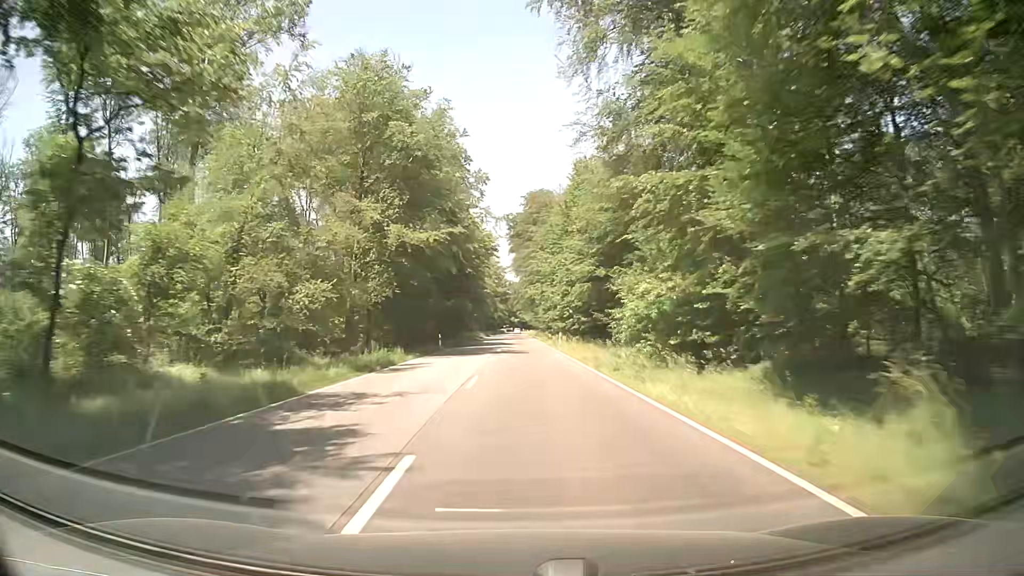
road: secondary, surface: asphalt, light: Day
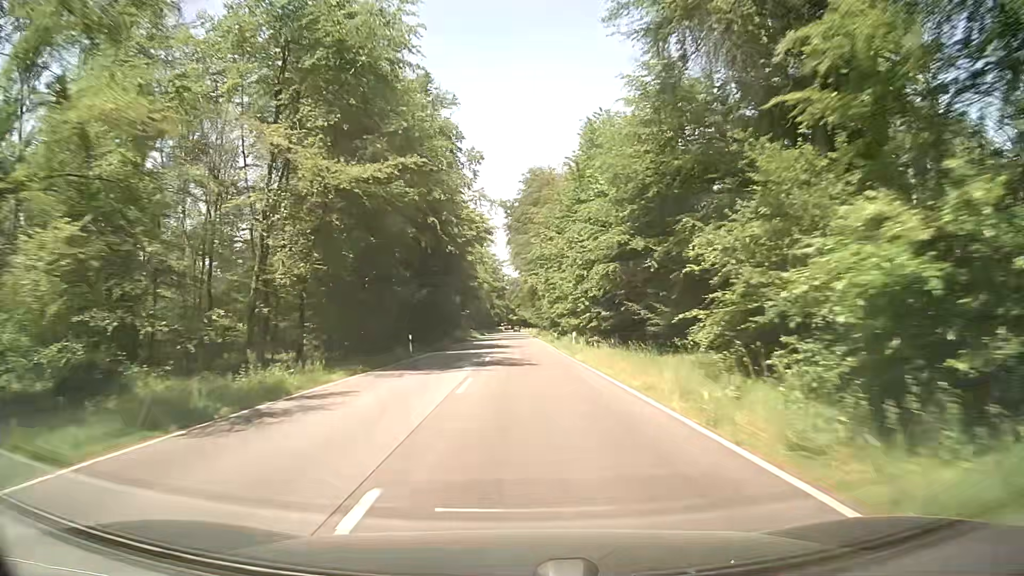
(0.0, +13.4) m; 0°
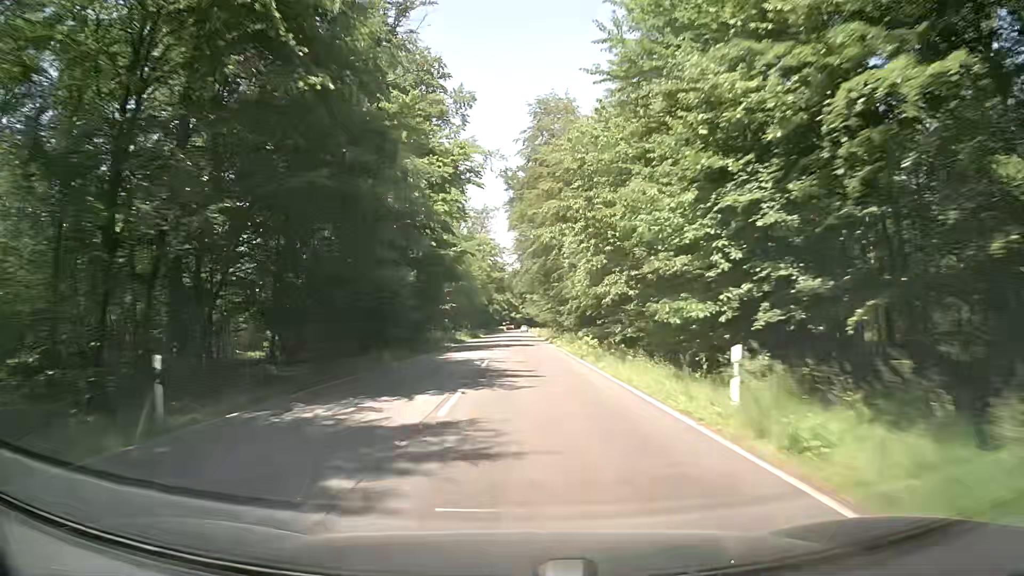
(0.0, +27.4) m; 0°
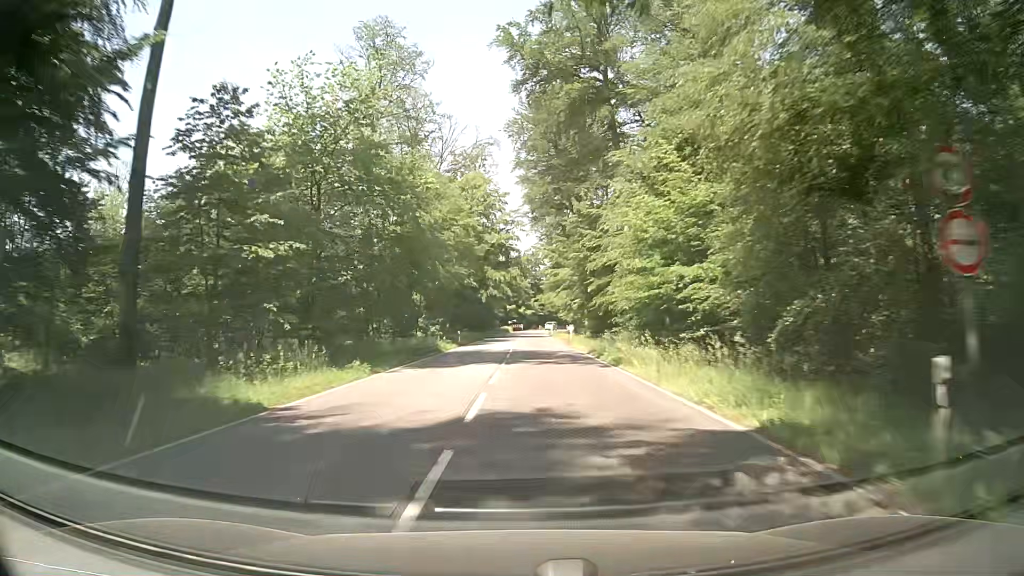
(+0.1, +54.5) m; 0°
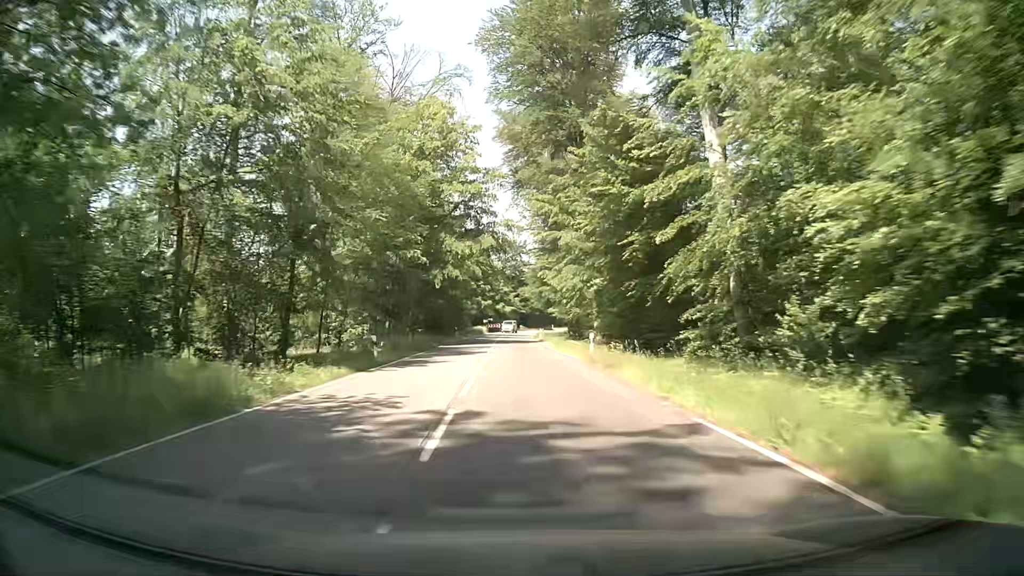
(+0.3, +26.7) m; +1°
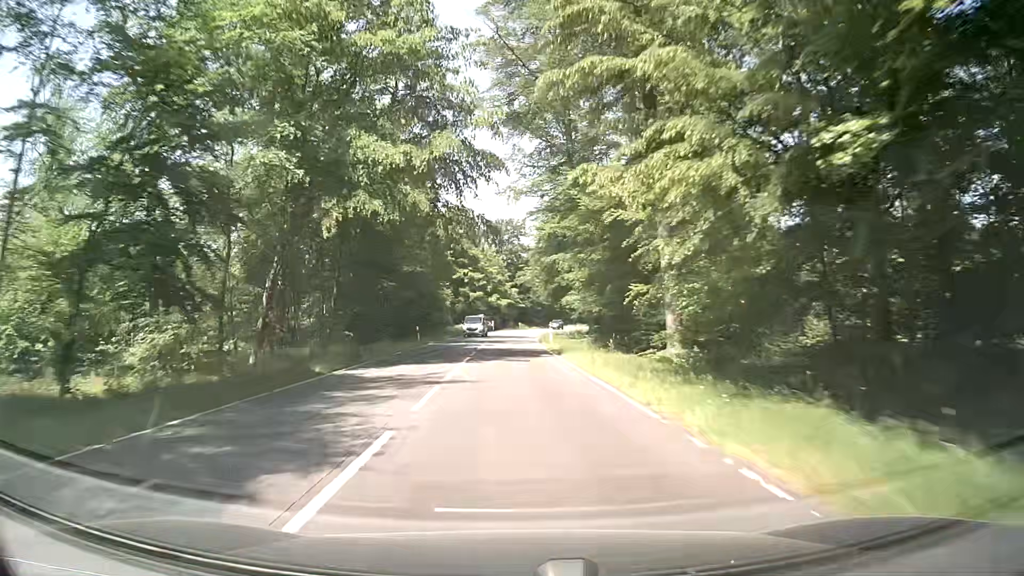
(+0.4, +26.4) m; +1°
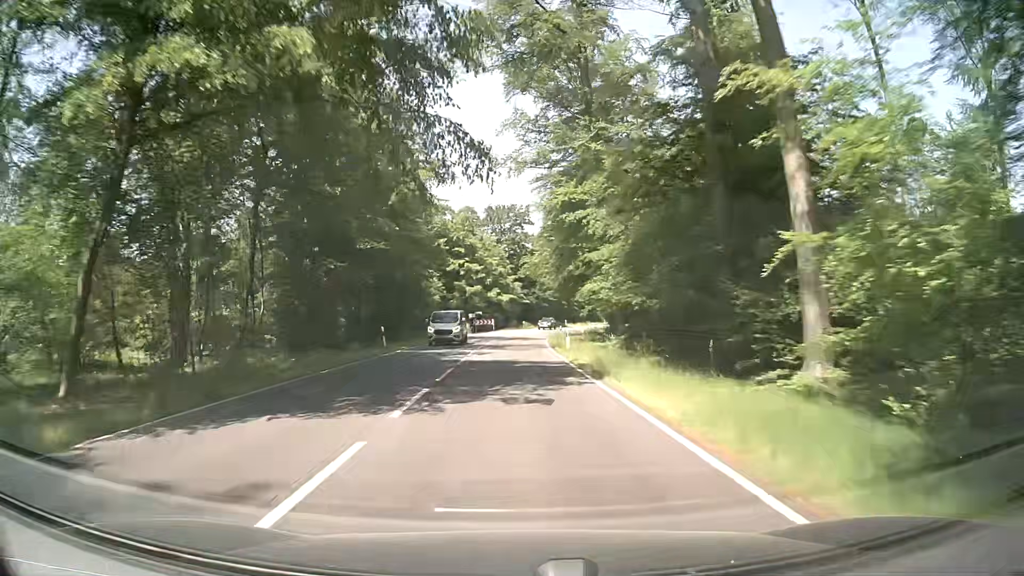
(-0.2, +12.8) m; -1°
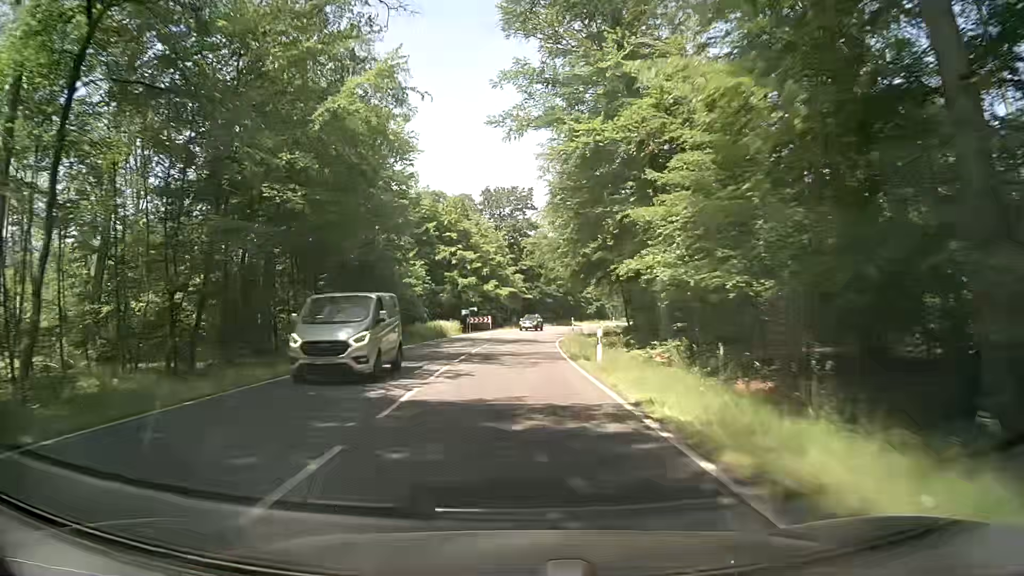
(+0.1, +12.3) m; +1°
(0, +10) (0, +20) (0, +30) (0, +40) (+1, +50) (+2, +60) (+4, +70) (+6, +80) (+9, +89) (+12, +99) m
